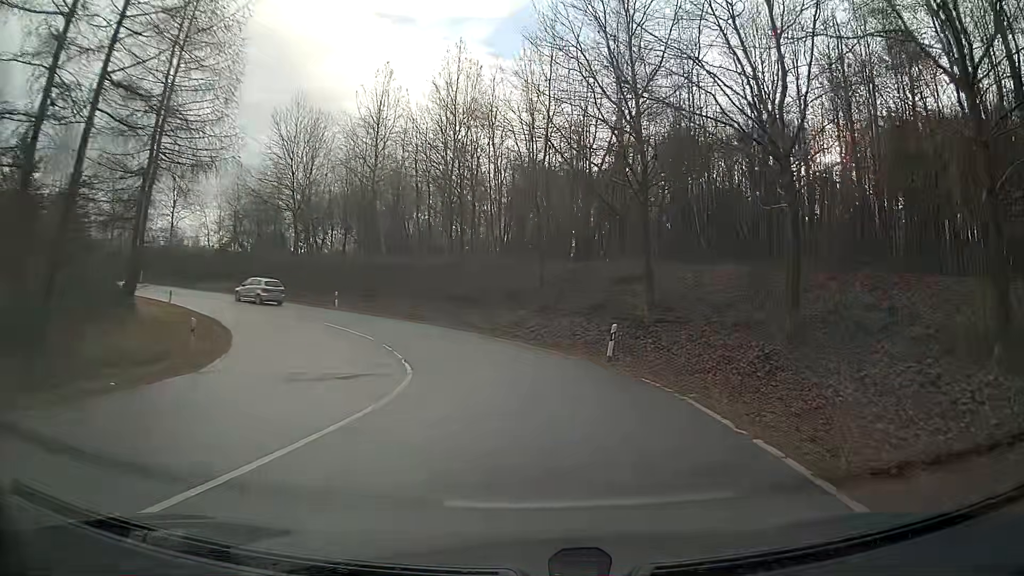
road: primary_link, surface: asphalt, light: Day
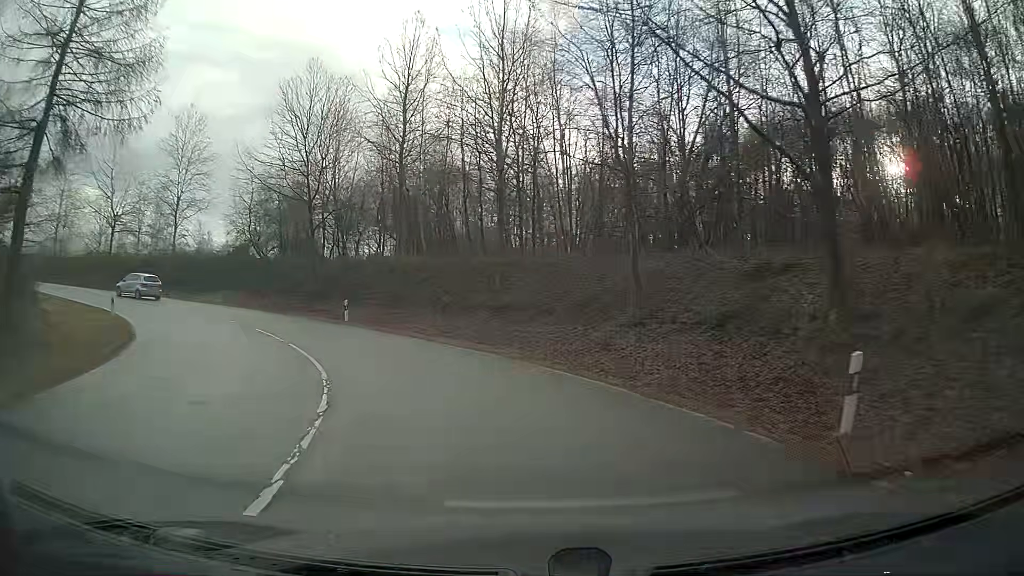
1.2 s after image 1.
(-0.8, +11.8) m; -9°
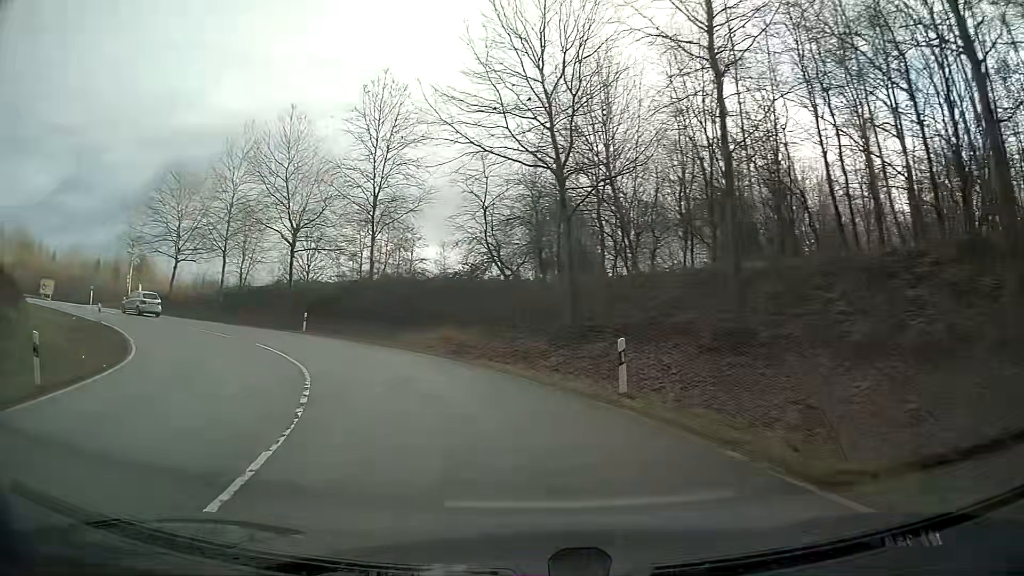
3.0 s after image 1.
(-4.2, +18.2) m; -27°
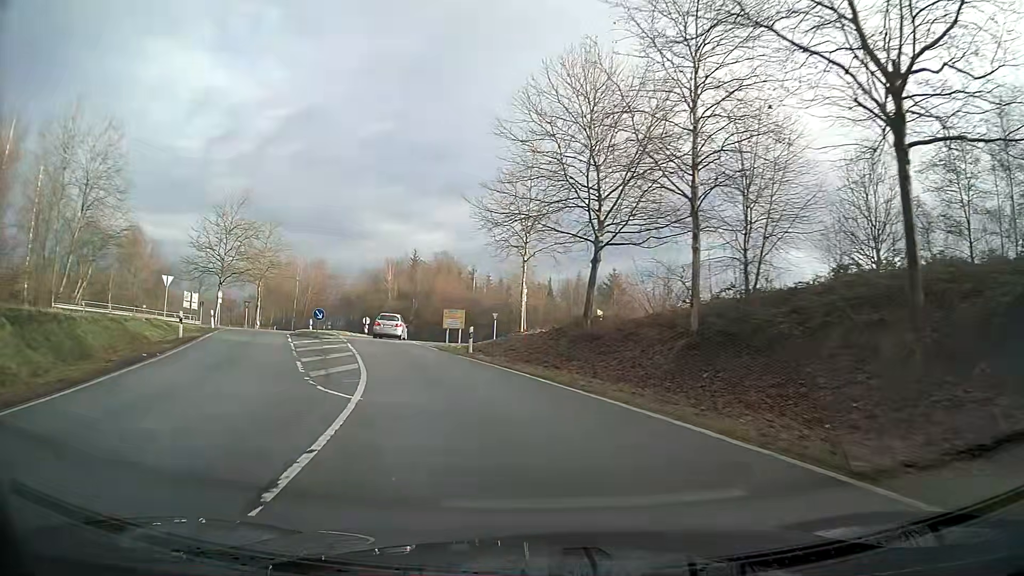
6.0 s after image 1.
(-12.5, +29.8) m; -43°
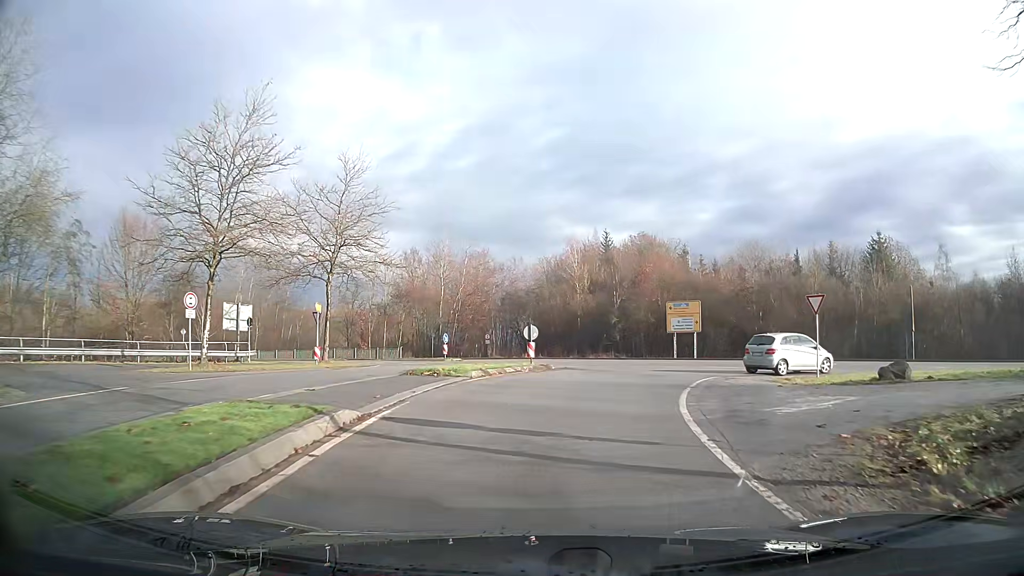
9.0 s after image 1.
(-5.2, +30.1) m; -13°
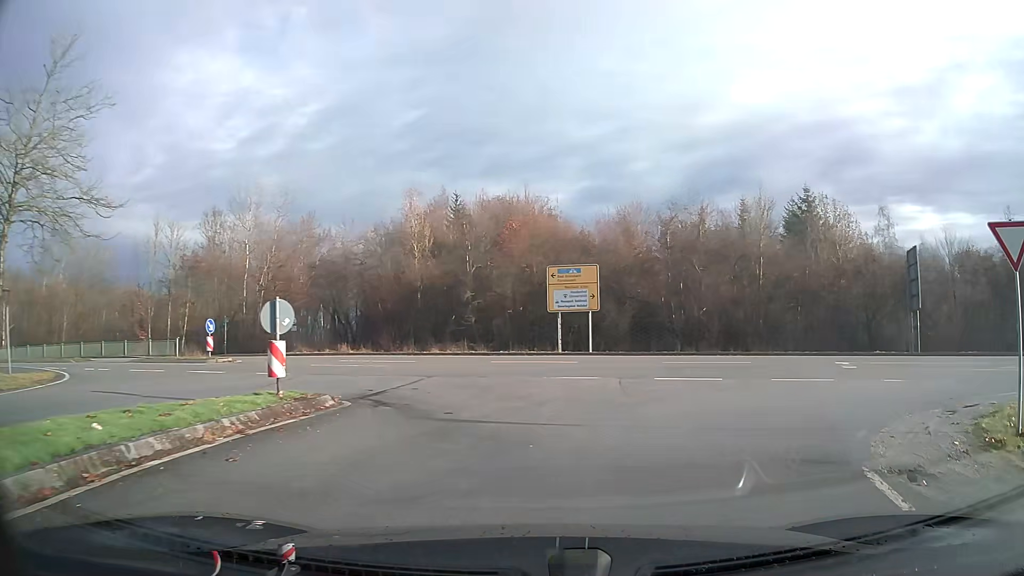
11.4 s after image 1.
(+1.5, +16.1) m; +15°
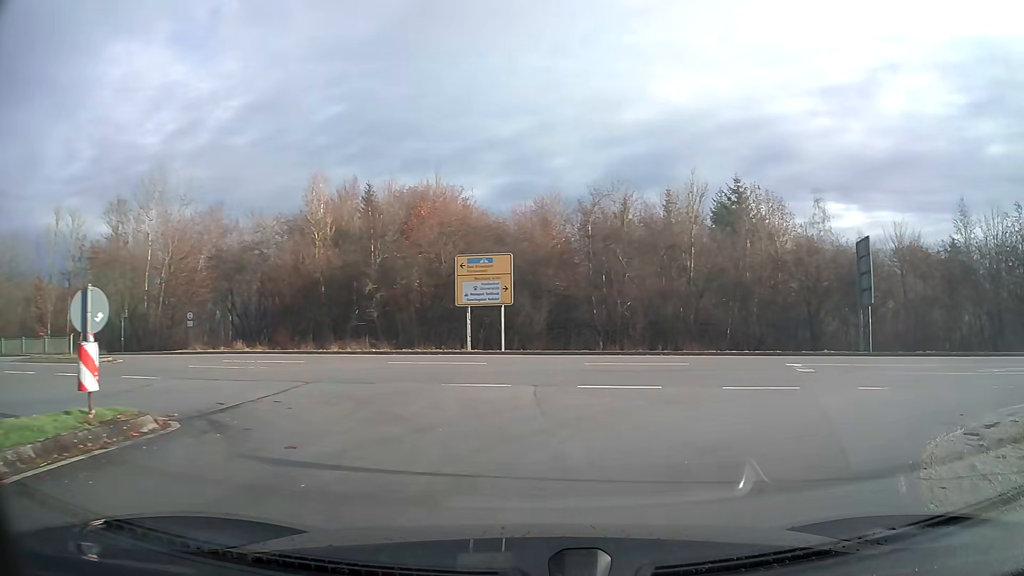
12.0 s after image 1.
(+0.2, +3.1) m; +7°
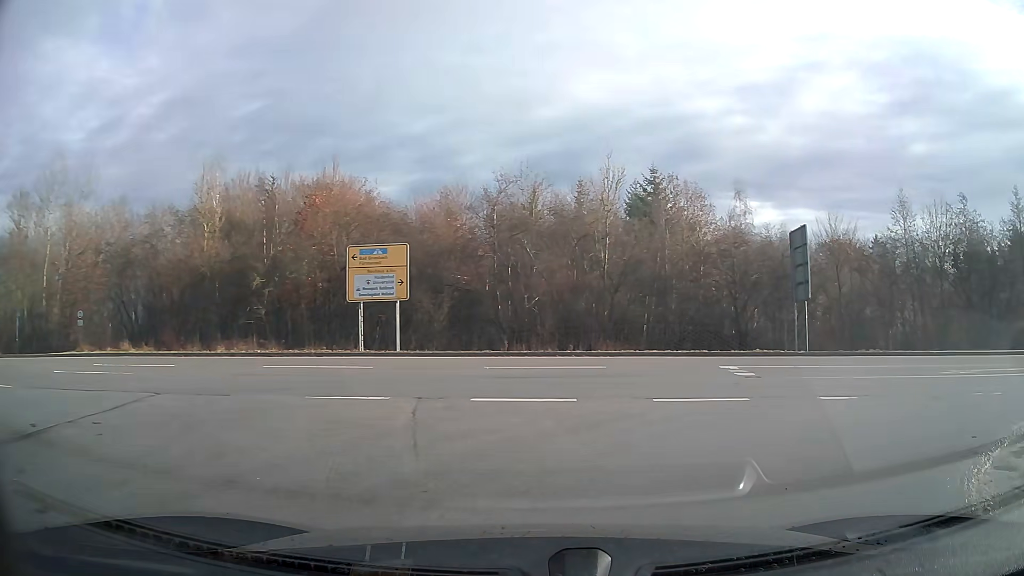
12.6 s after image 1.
(+0.2, +2.7) m; +8°
(+3, +9) (+12, +13) (+22, +13) (+32, +12) (+42, +10) (+52, +8) (+61, +5) (+71, +3) (+80, 0) (+90, -3) m
